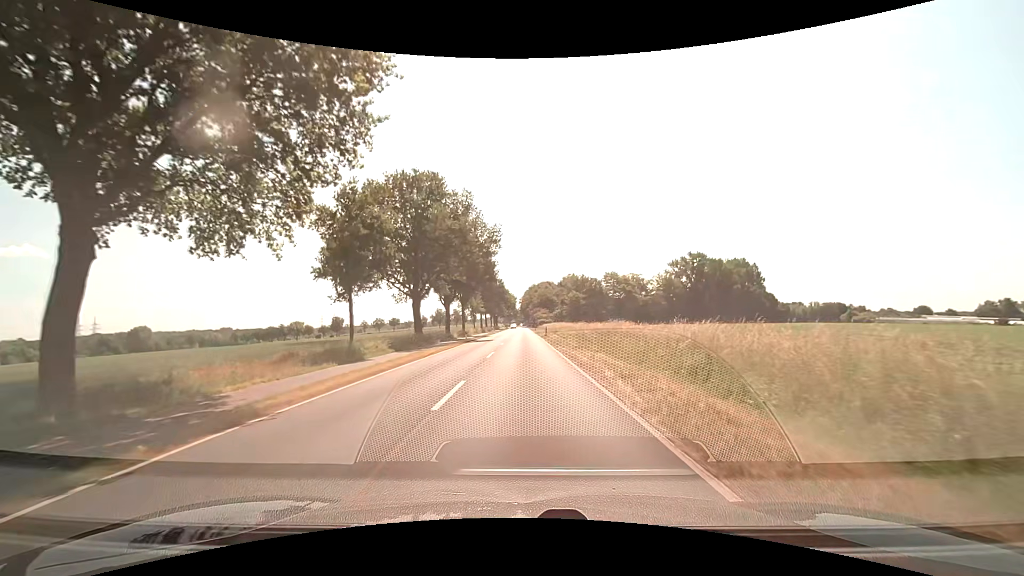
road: secondary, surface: asphalt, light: Day
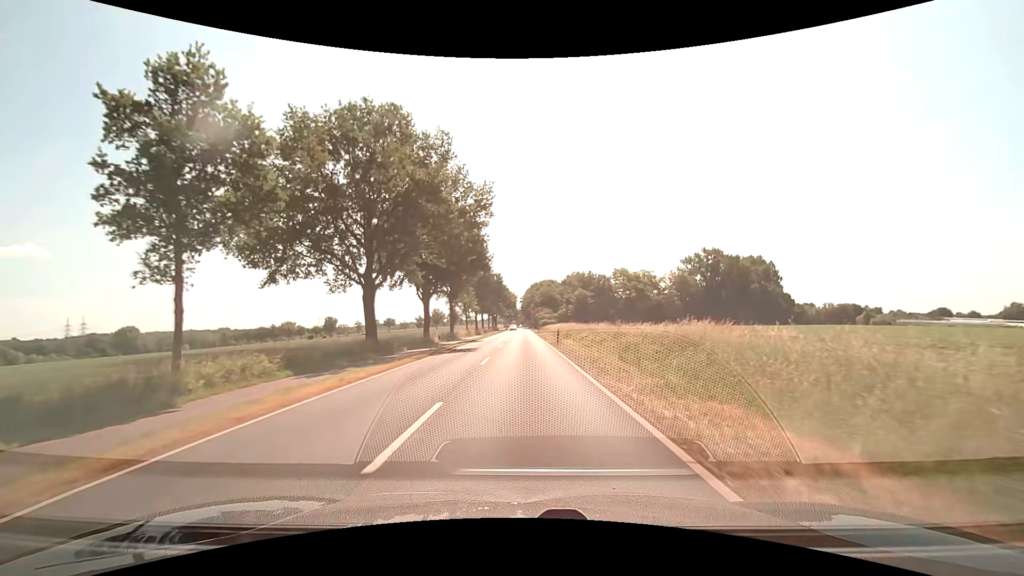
(0.0, +15.5) m; 0°
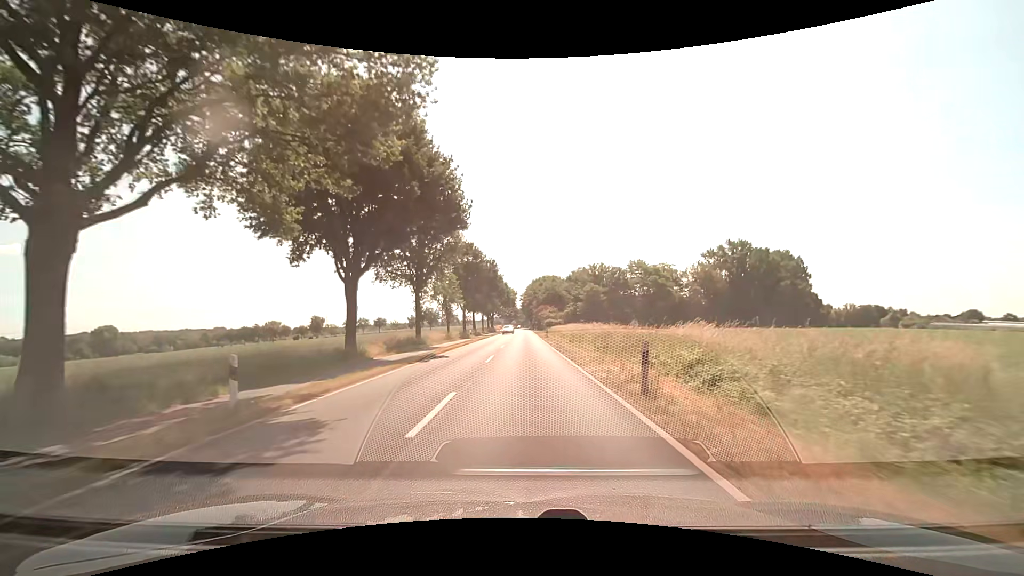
(0.0, +23.1) m; 0°
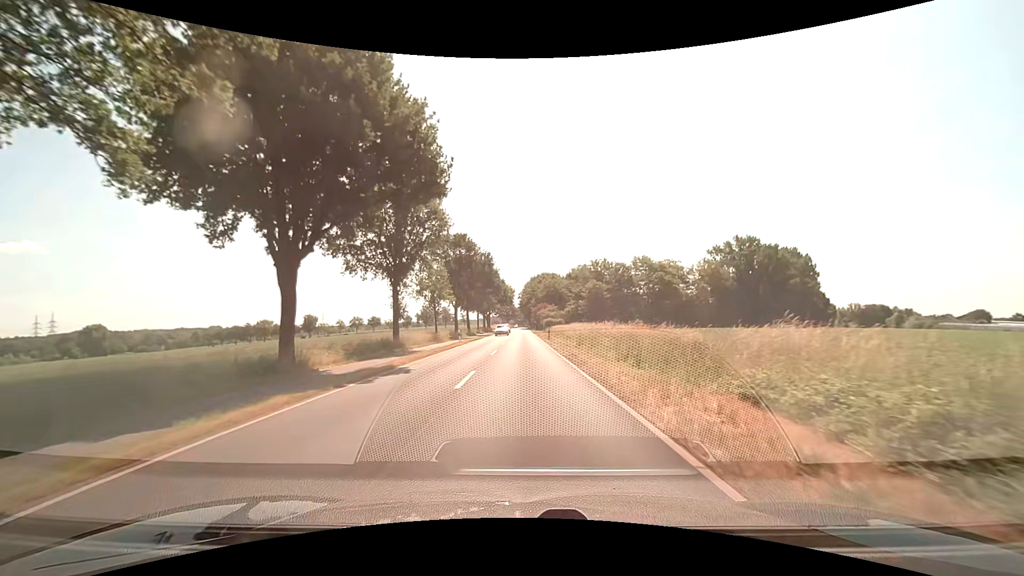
(0.0, +7.7) m; +1°
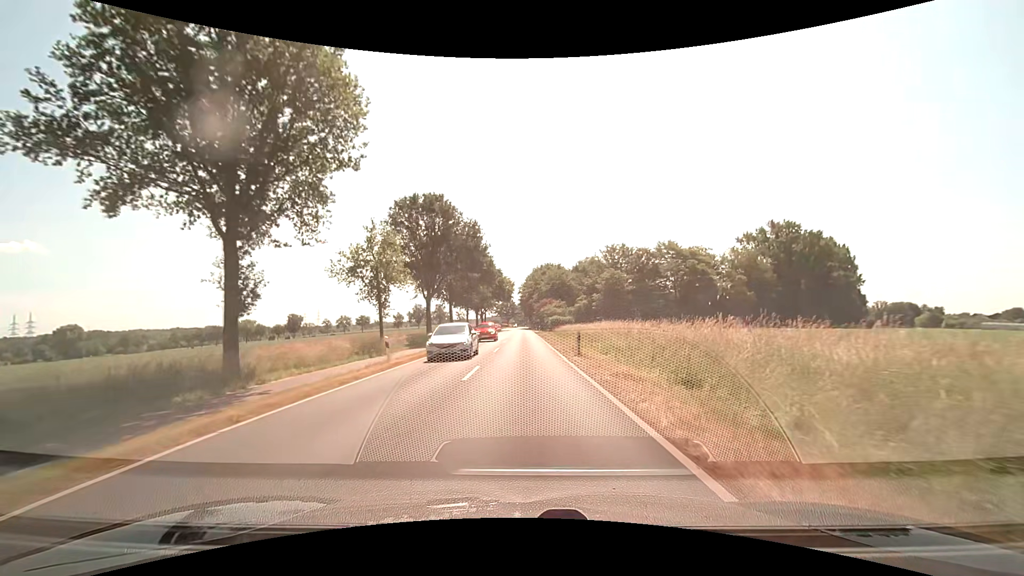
(-0.2, +22.9) m; -1°
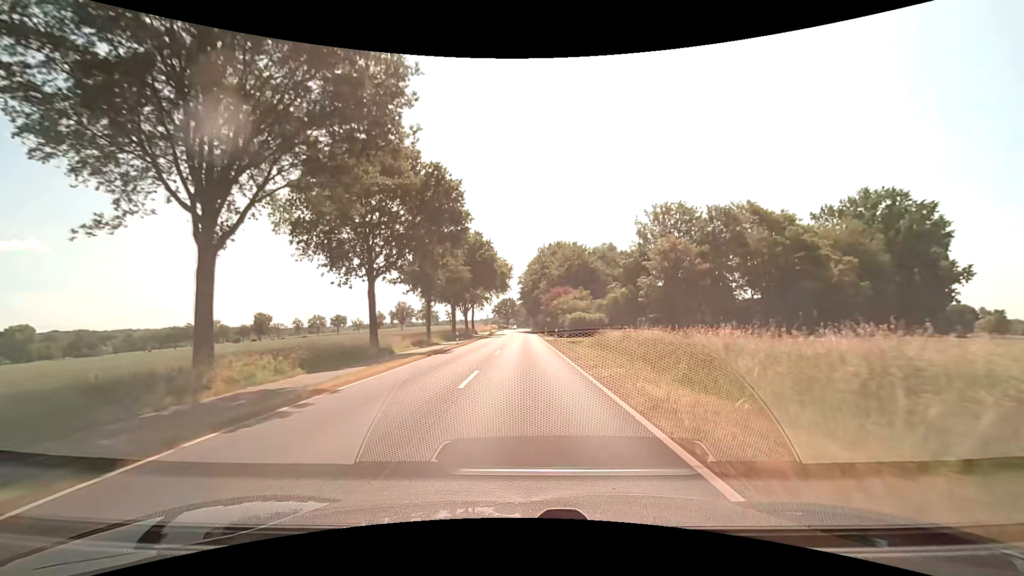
(+0.1, +38.0) m; 0°
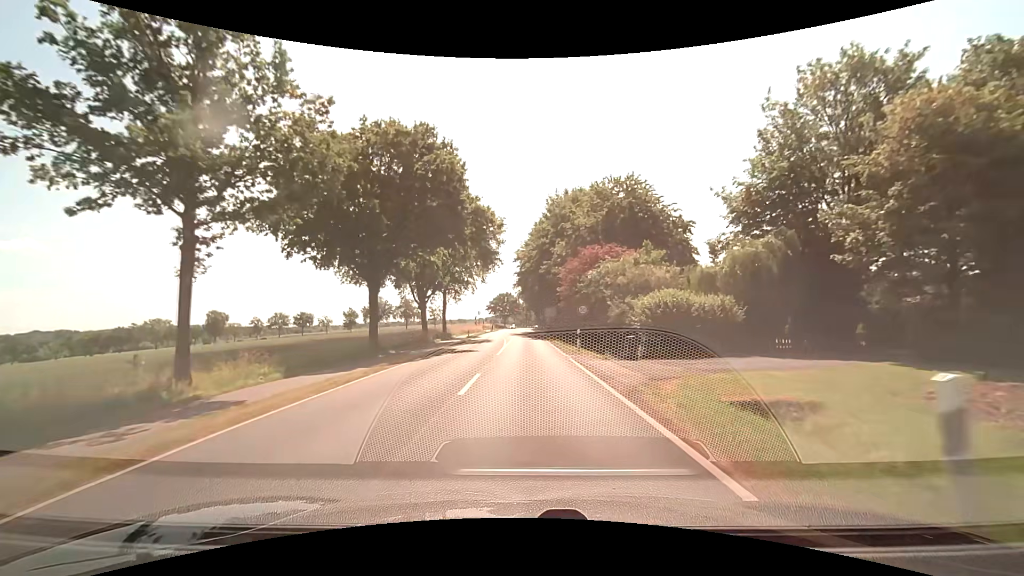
(0.0, +37.8) m; 0°
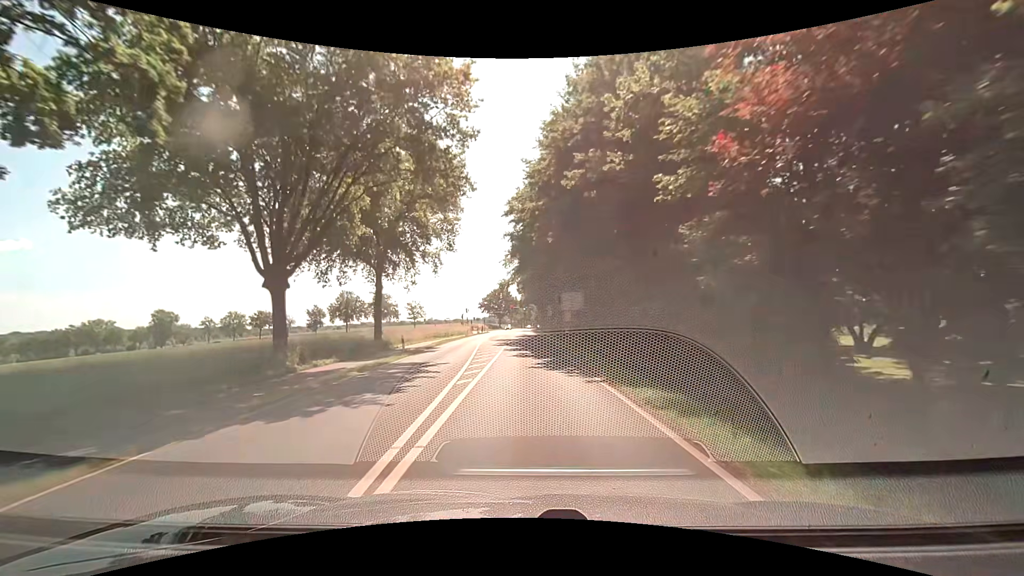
(+0.2, +30.2) m; +1°
(0, +10) (0, +20) (0, +30) (0, +40) (-1, +50) (-1, +60) (-1, +70) (-1, +80) (-1, +90) (-1, +100) m
